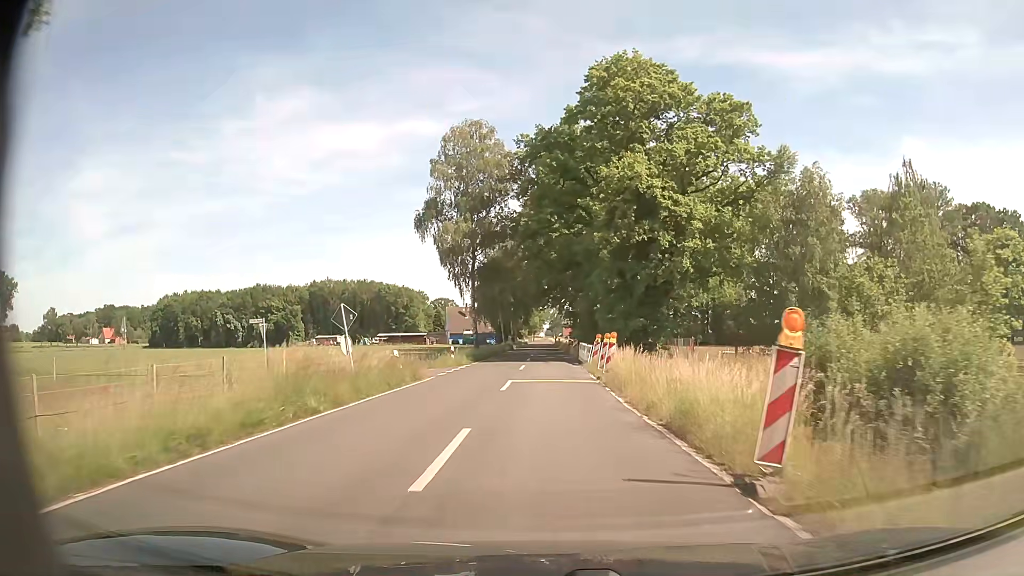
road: secondary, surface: asphalt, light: Day
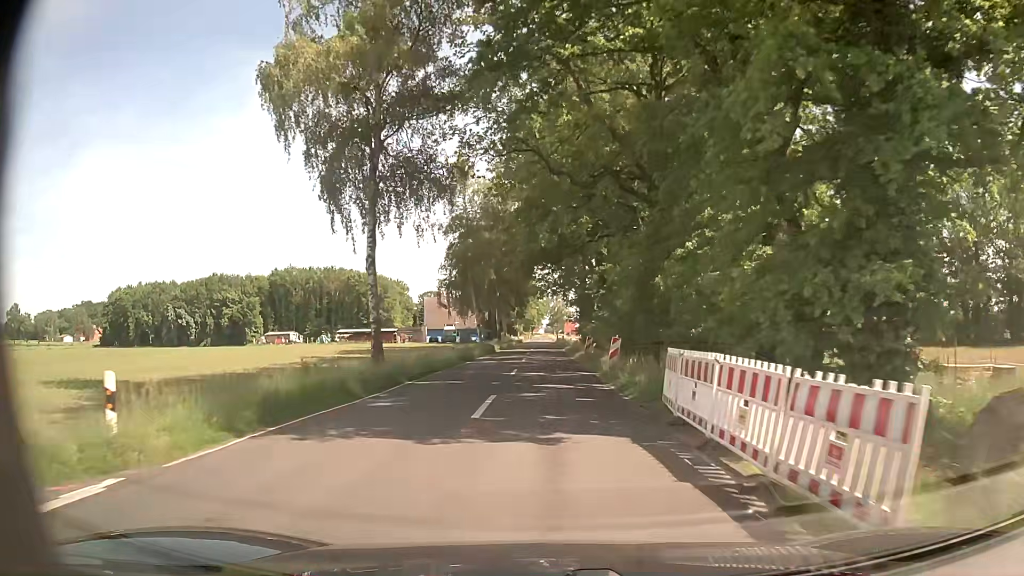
(0.0, +30.5) m; 0°
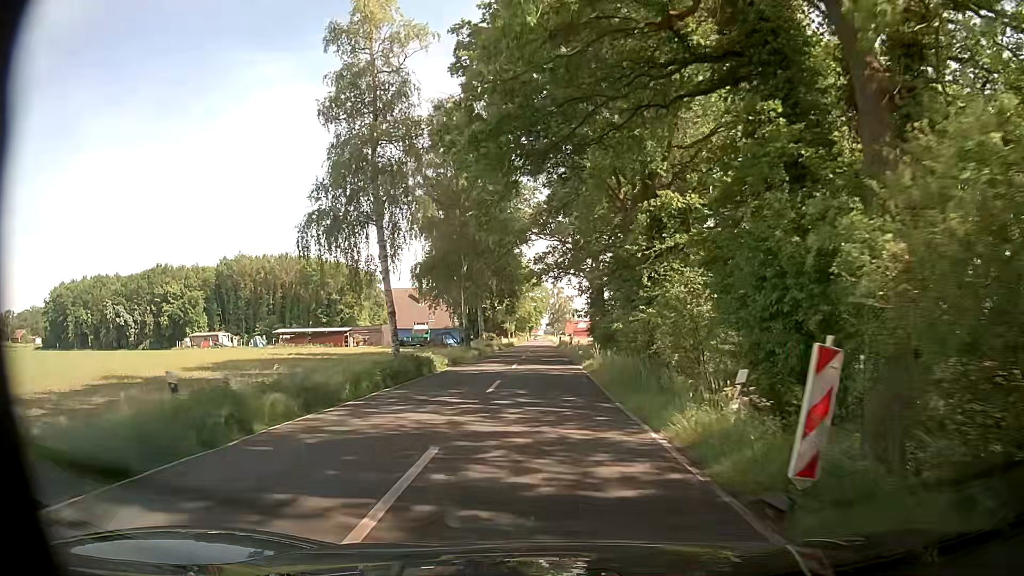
(+0.1, +30.4) m; 0°
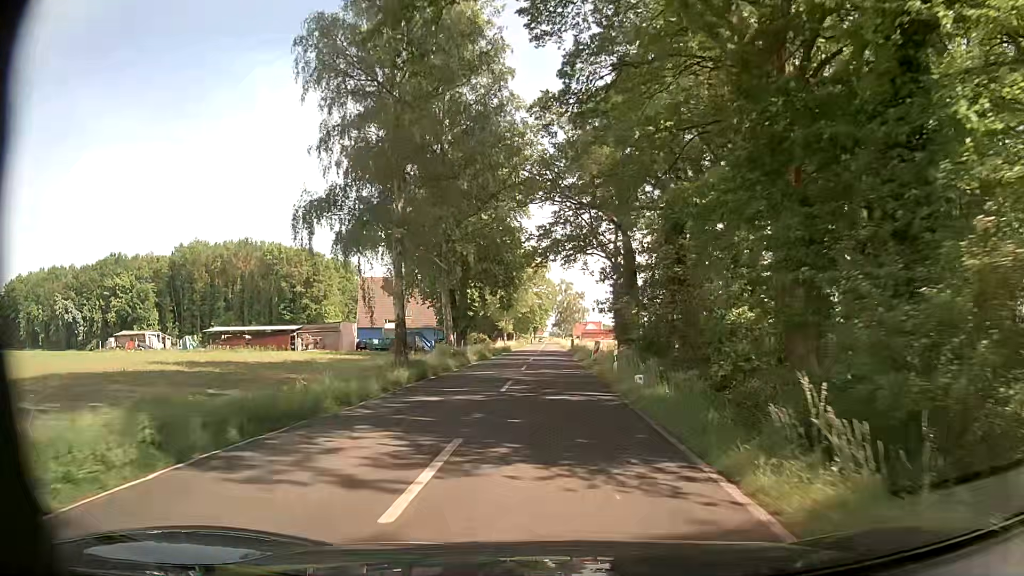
(-0.2, +22.8) m; -1°
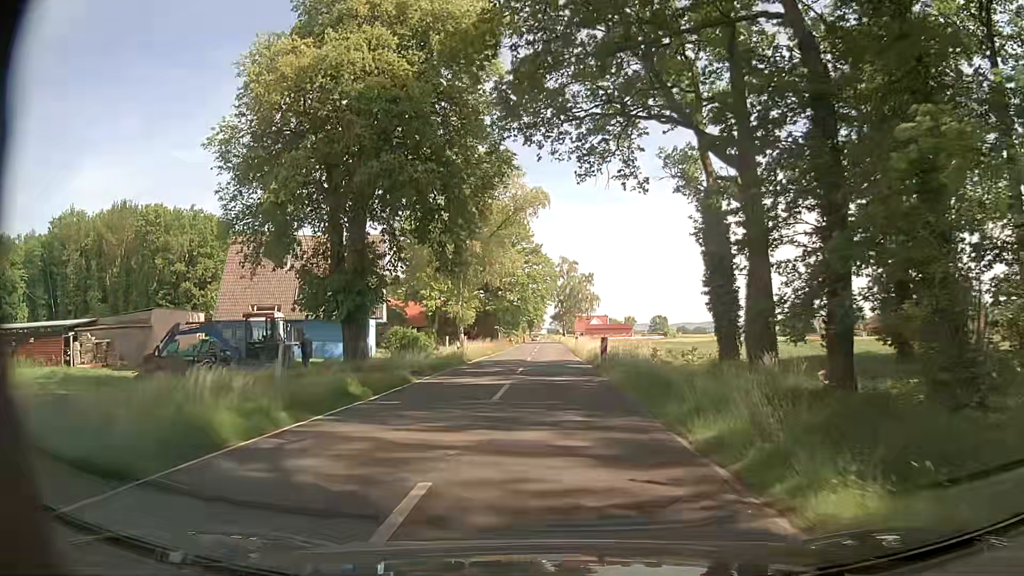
(+0.3, +38.1) m; 0°
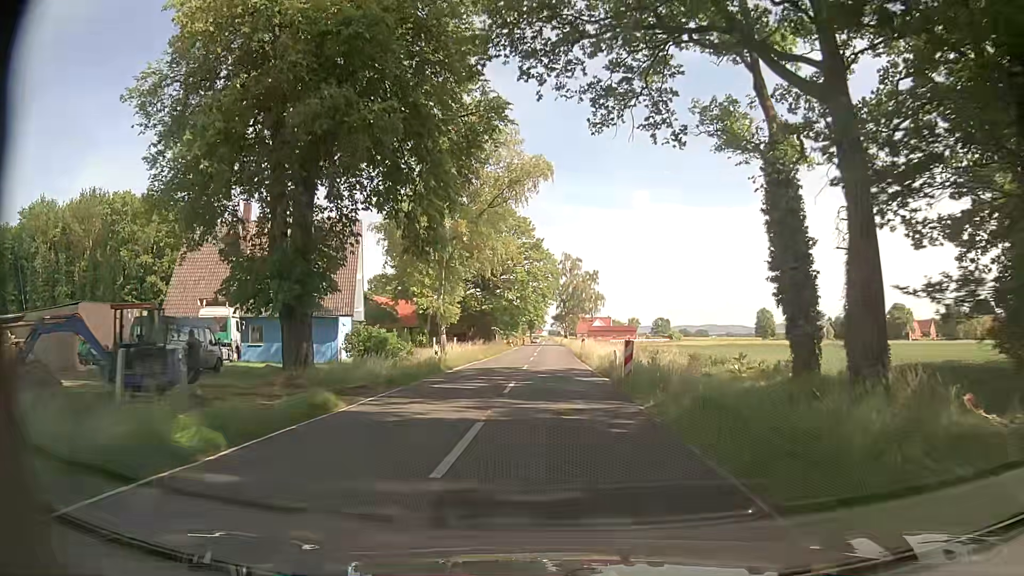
(0.0, +7.6) m; 0°
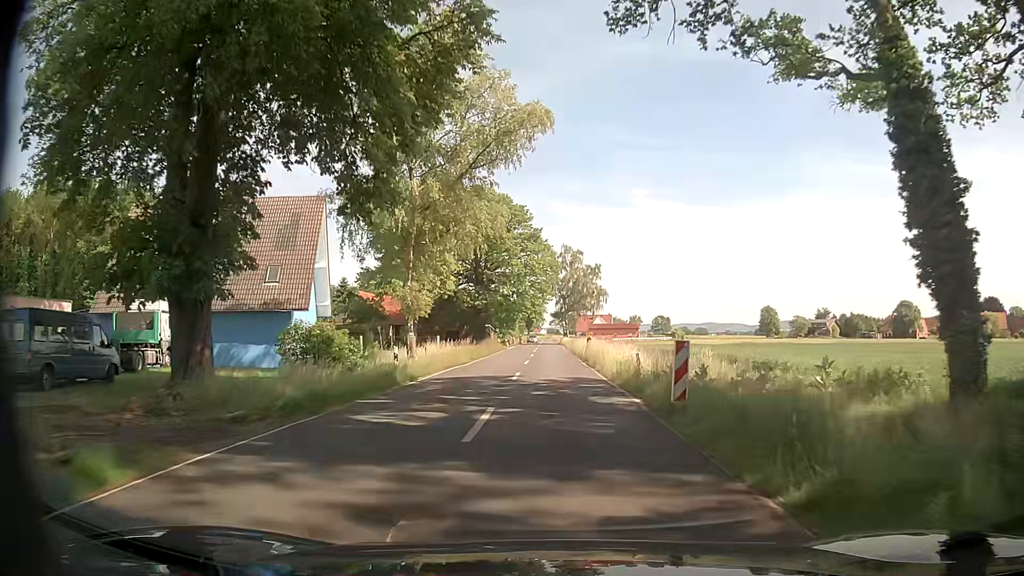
(0.0, +7.6) m; 0°
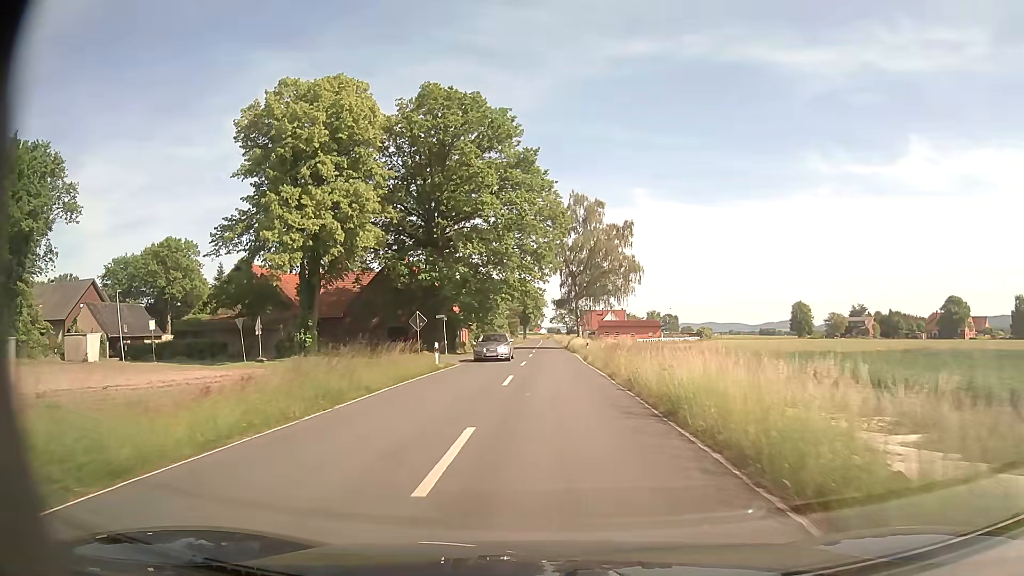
(+0.3, +38.2) m; 0°
(0, +10) (0, +20) (0, +30) (0, +40) (0, +50) (0, +60) (0, +70) (0, +80) (0, +90) (0, +100) m
